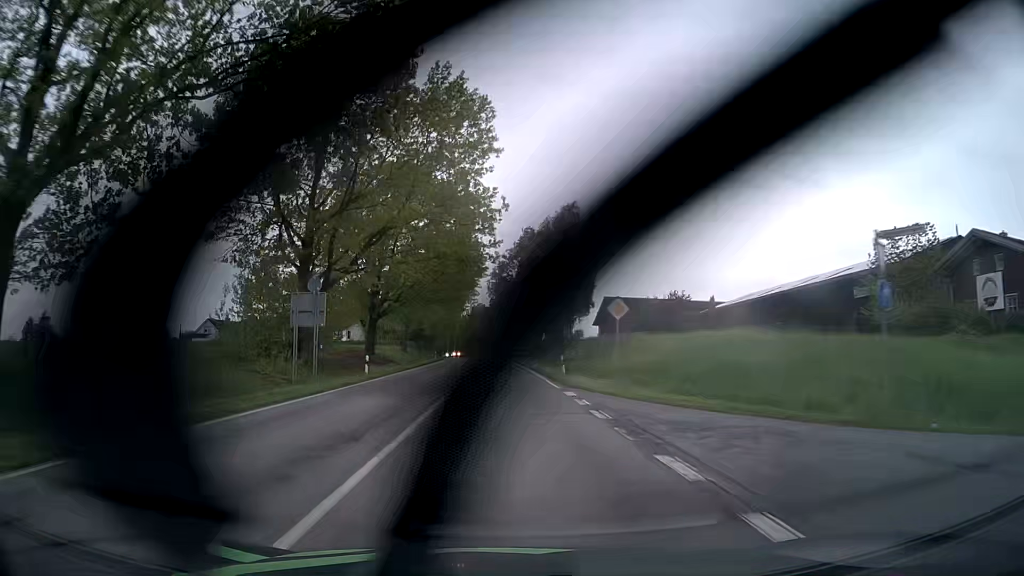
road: secondary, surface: asphalt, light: Day
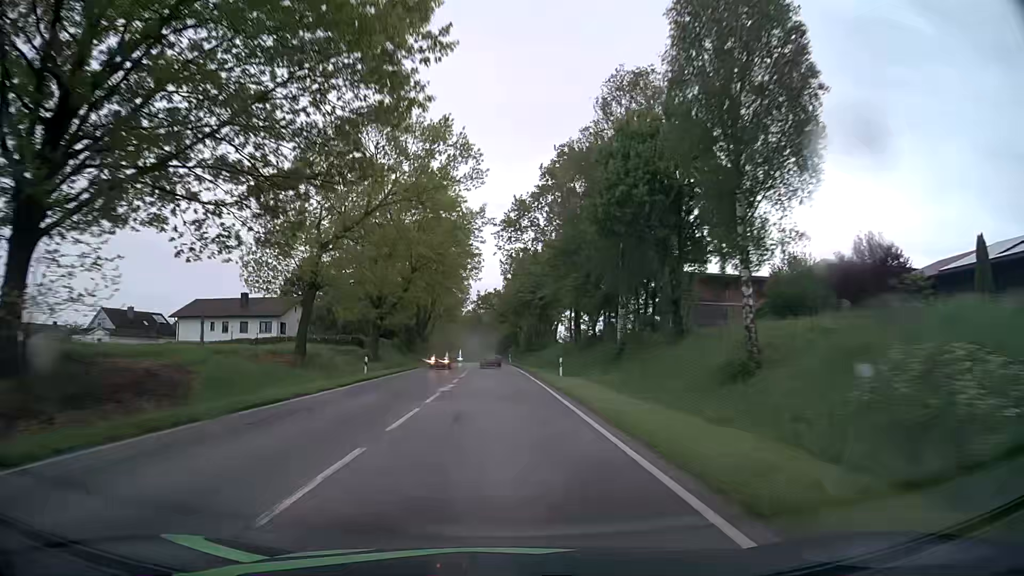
(-0.5, +45.9) m; -2°
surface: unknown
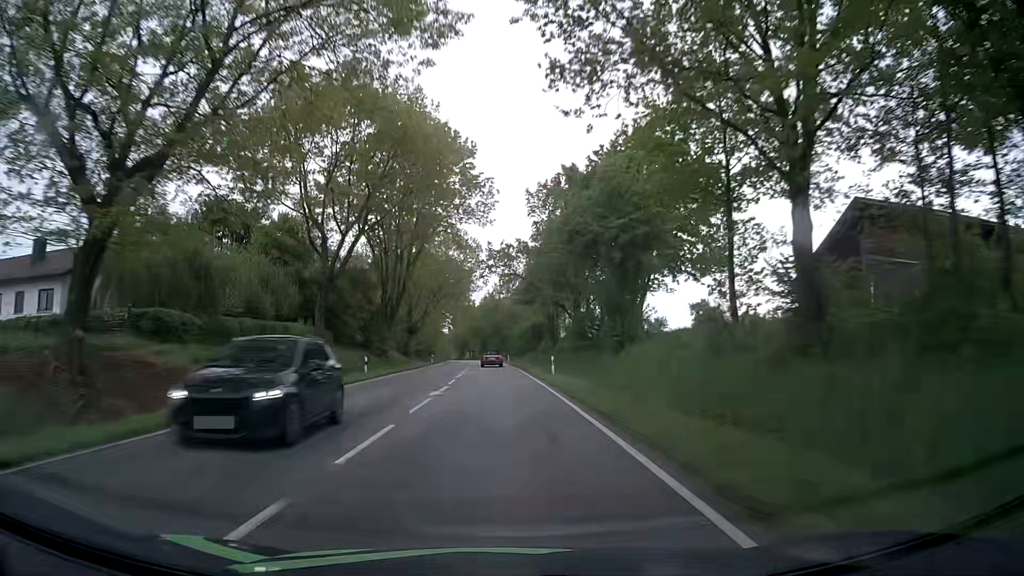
(-0.8, +45.7) m; -2°
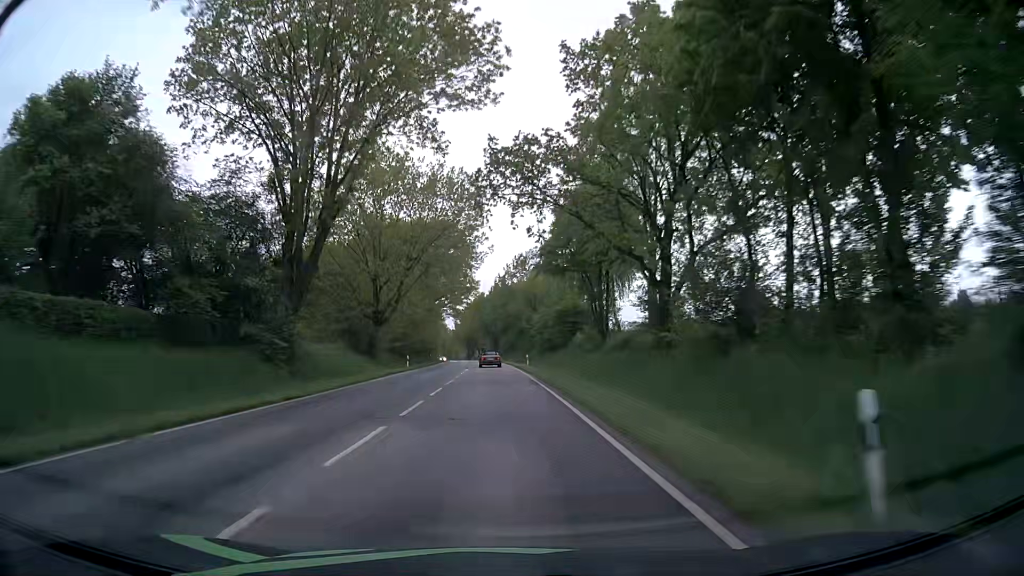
(0.0, +30.6) m; -1°
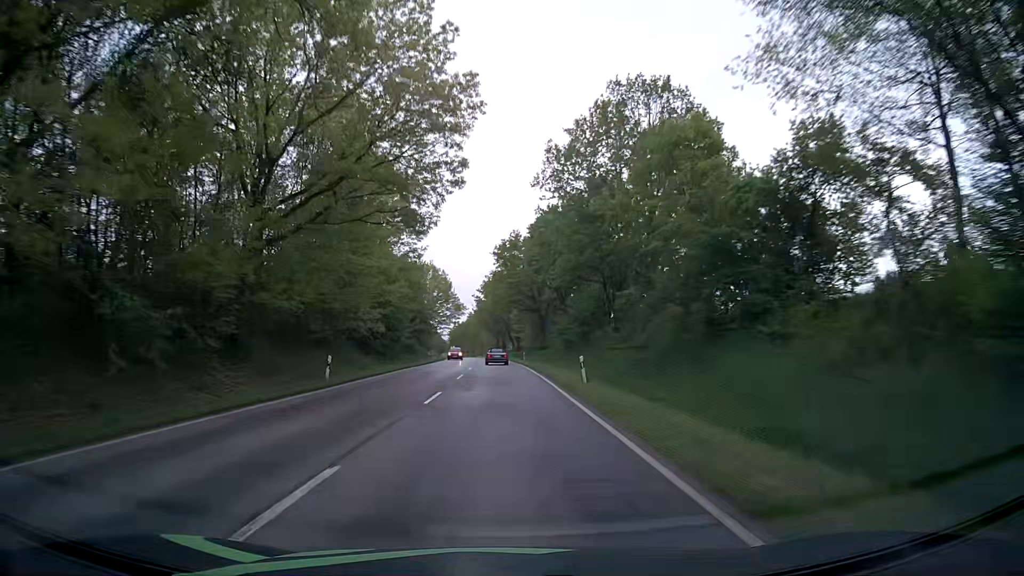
(-2.3, +77.1) m; -3°
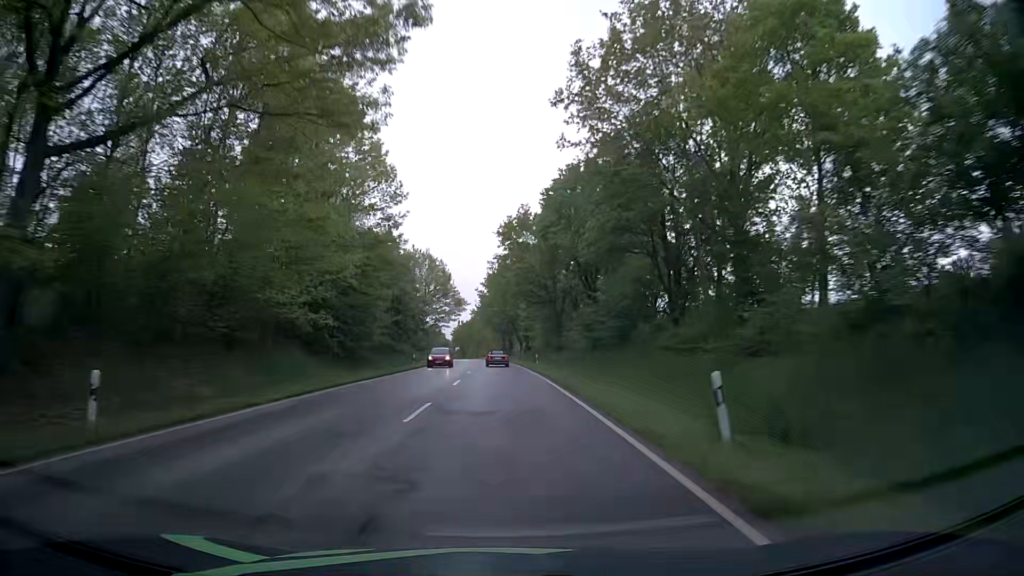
(-0.2, +15.5) m; -1°
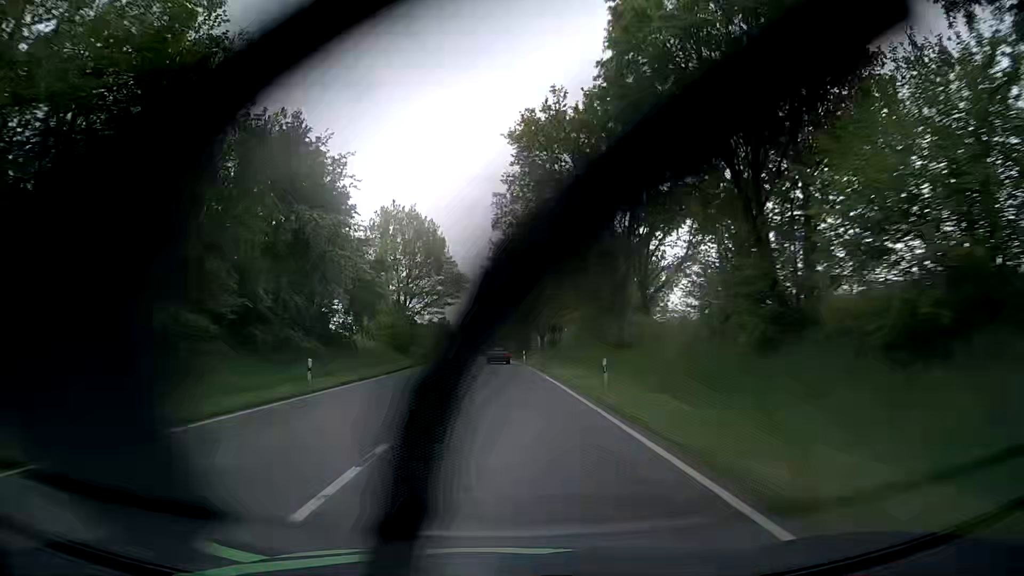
(-0.2, +31.1) m; -1°
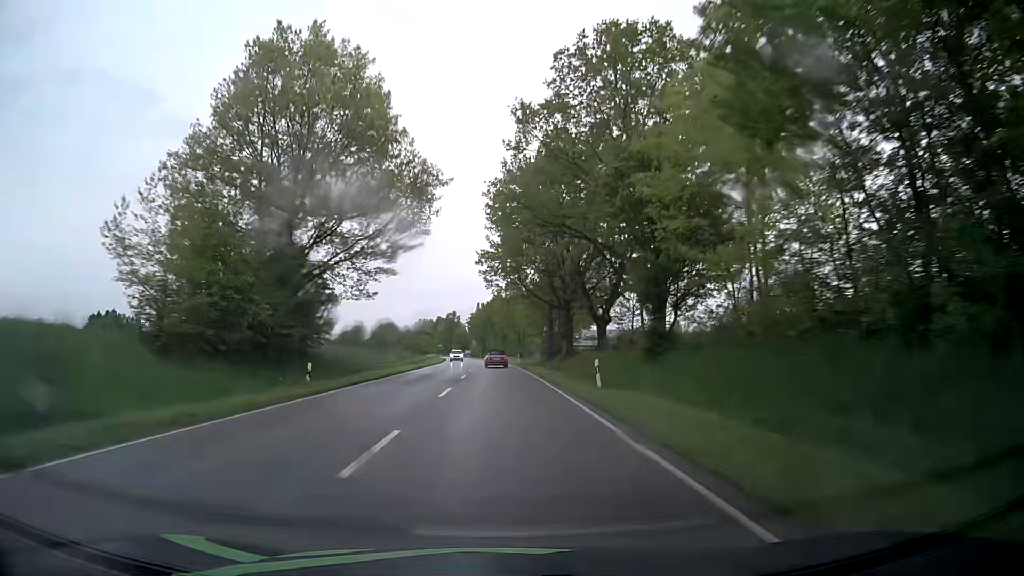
(-0.5, +46.7) m; -1°
(0, +10) (0, +20) (0, +30) (0, +40) (-1, +50) (-1, +60) (-1, +70) (-2, +80) (-2, +90) (-3, +100) m
